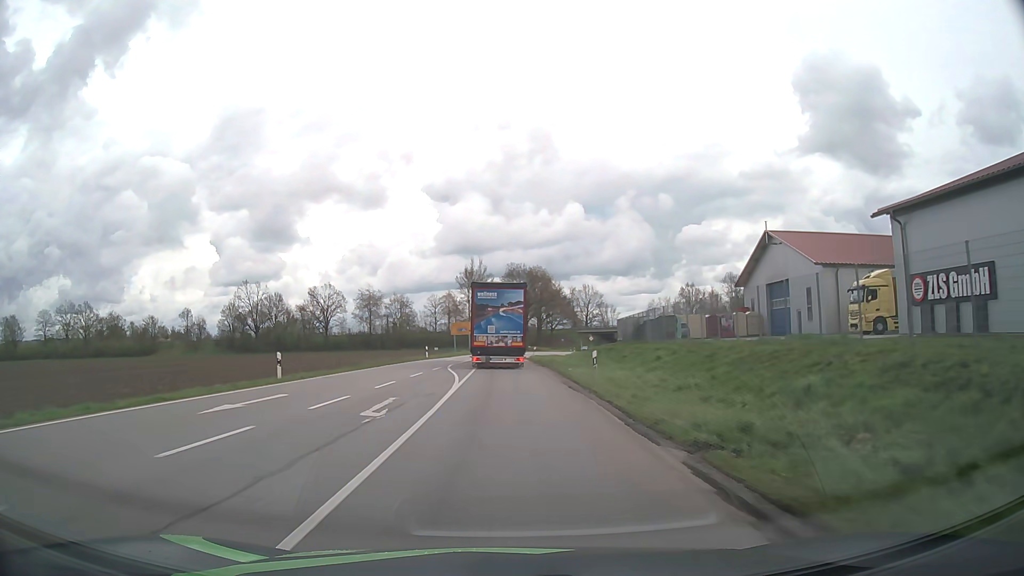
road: tertiary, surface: asphalt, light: Day
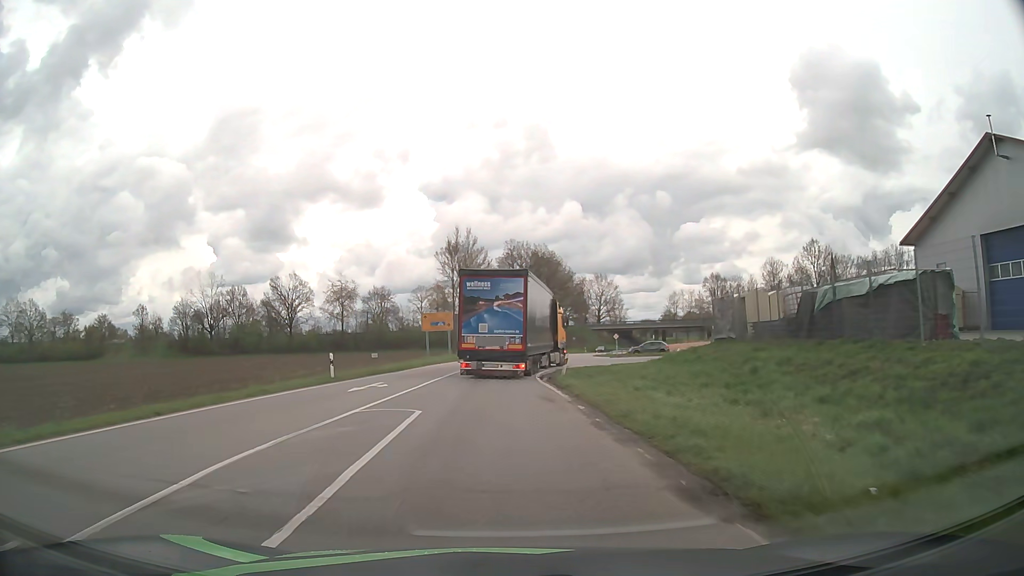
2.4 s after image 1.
(+0.1, +30.2) m; 0°
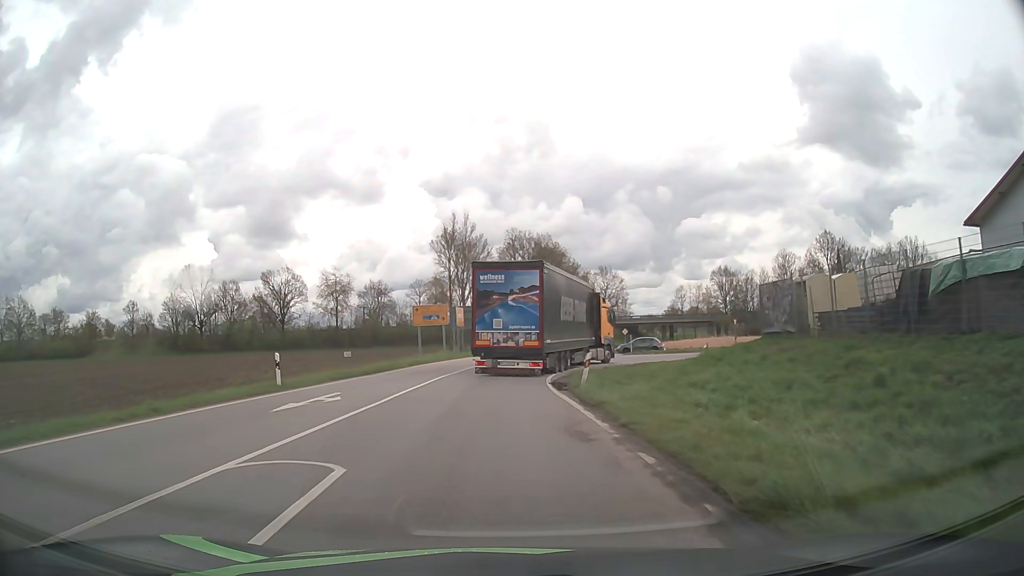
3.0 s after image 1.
(0.0, +6.3) m; 0°
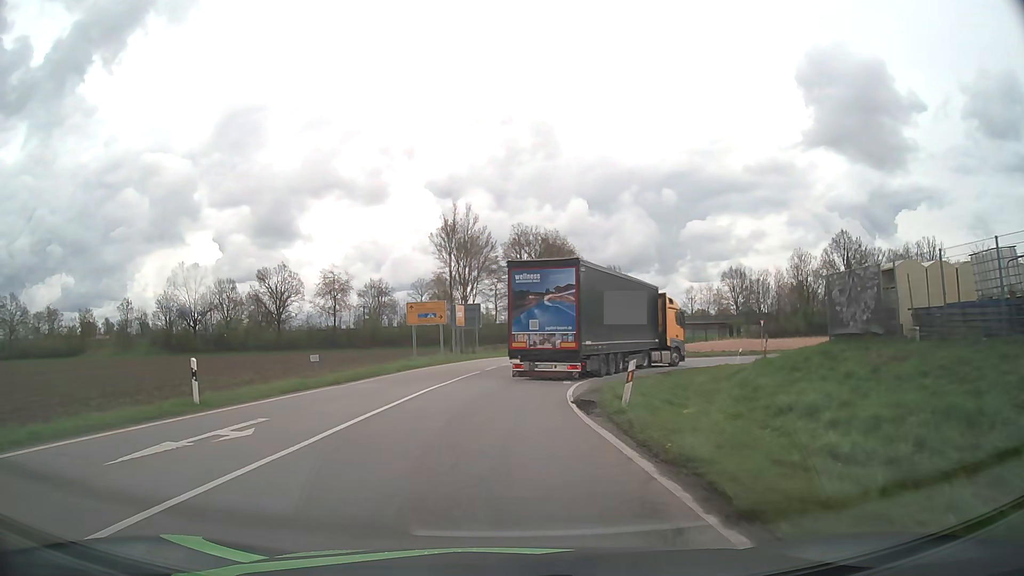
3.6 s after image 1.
(0.0, +5.8) m; 0°
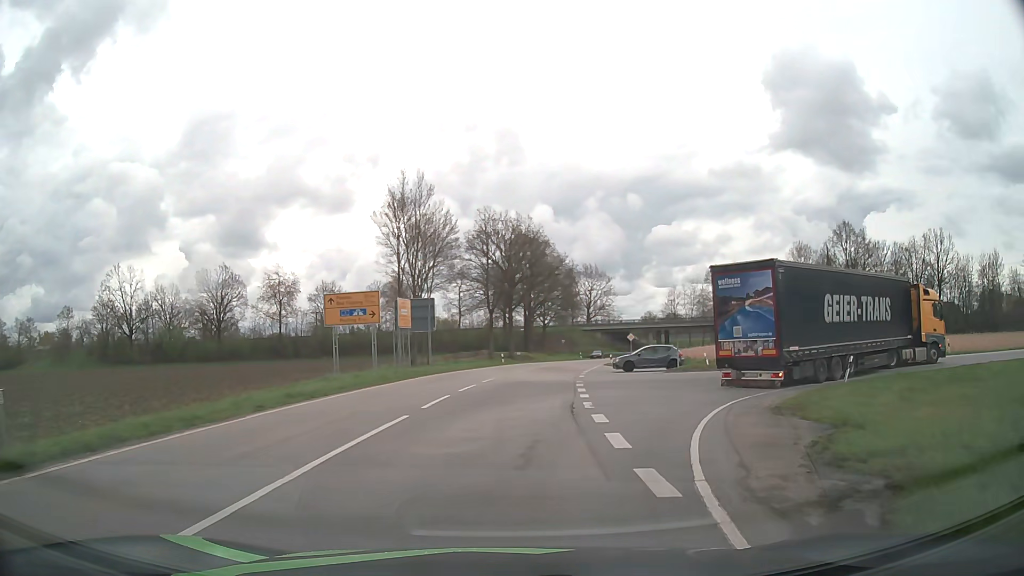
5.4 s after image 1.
(0.0, +15.3) m; +2°
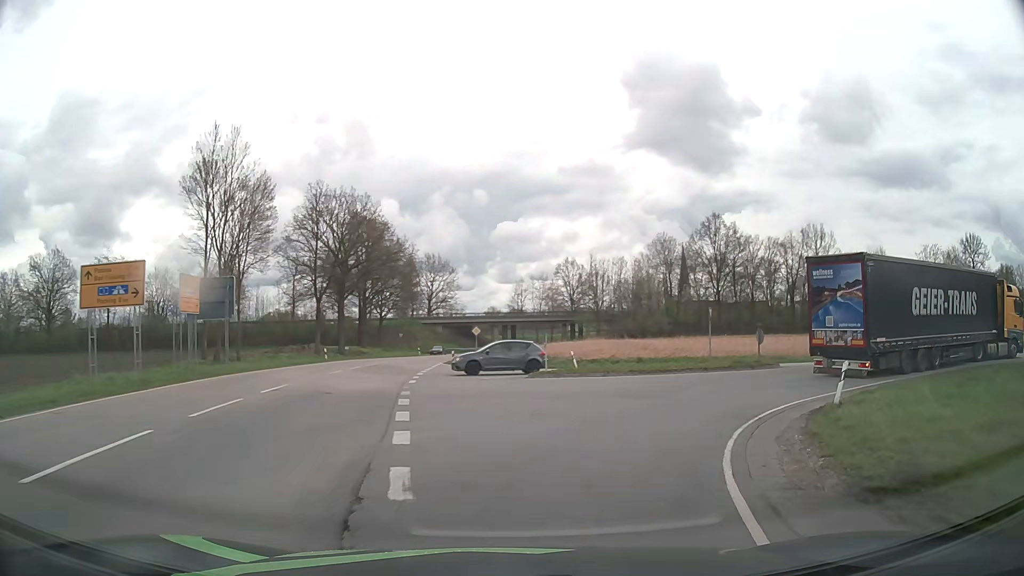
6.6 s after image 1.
(+1.0, +9.2) m; +13°
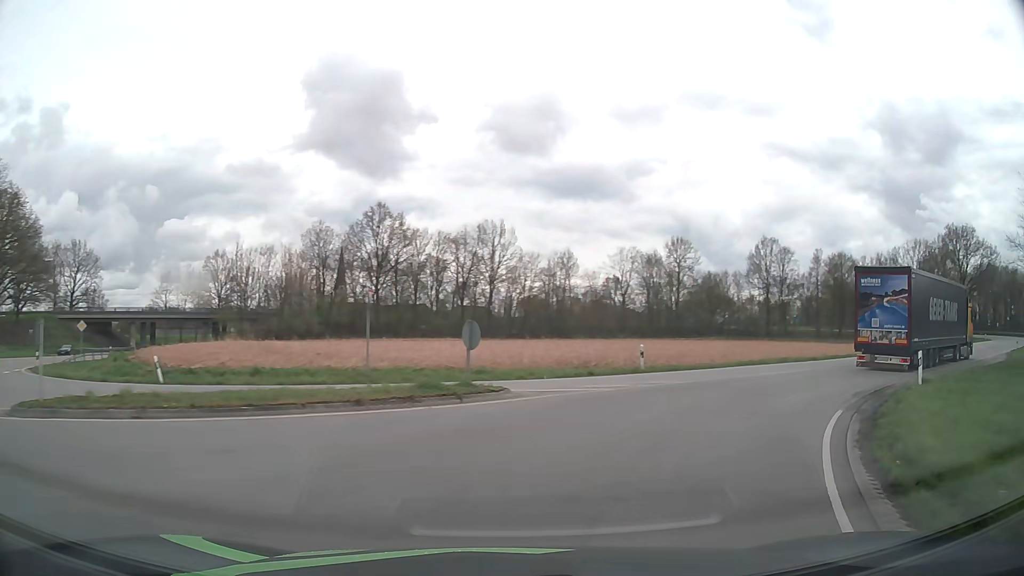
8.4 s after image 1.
(+3.2, +13.4) m; +31°
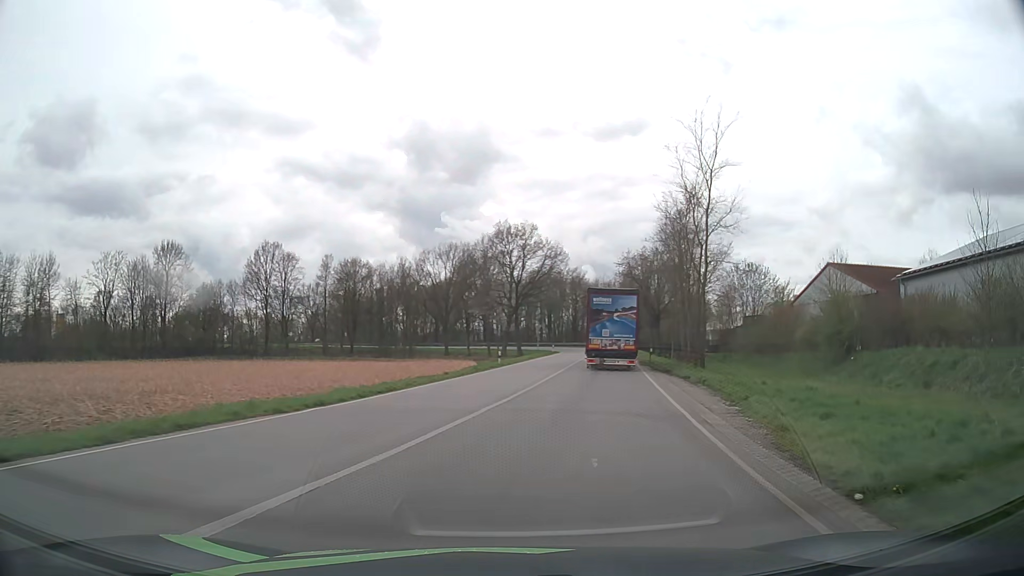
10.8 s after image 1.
(+7.3, +18.8) m; +40°
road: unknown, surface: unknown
(+1, +10) (+3, +20) (+4, +30) (+6, +39) (+8, +49) (+10, +59) (+12, +69) (+13, +79) (+15, +89) (+16, +99) m
